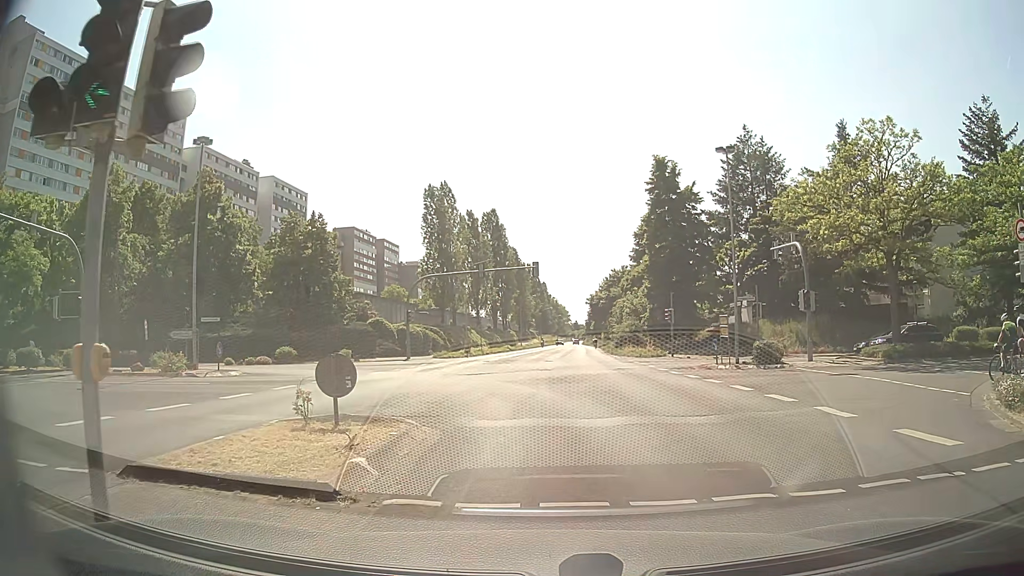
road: secondary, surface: asphalt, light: Day
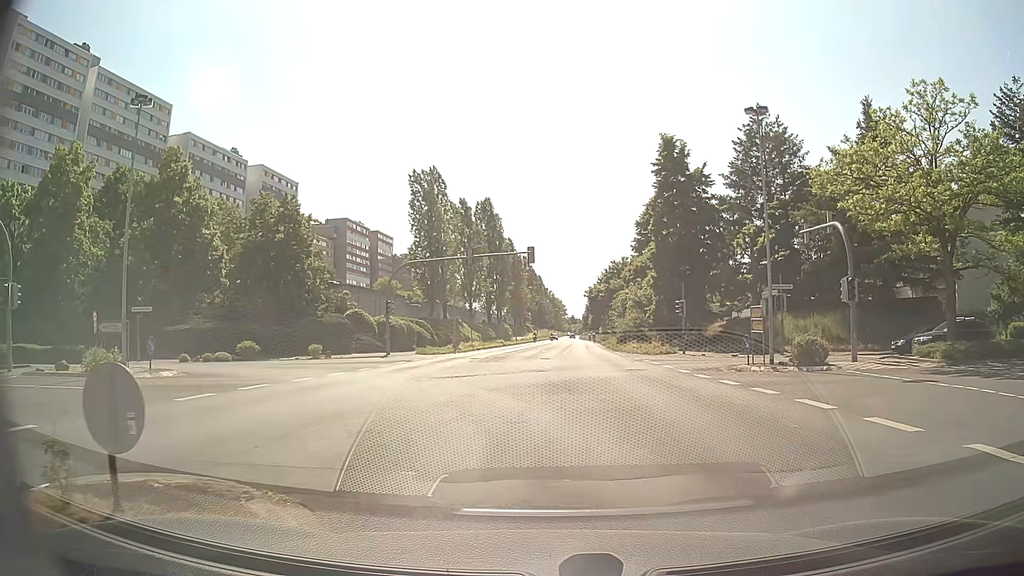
(-0.1, +5.2) m; +1°
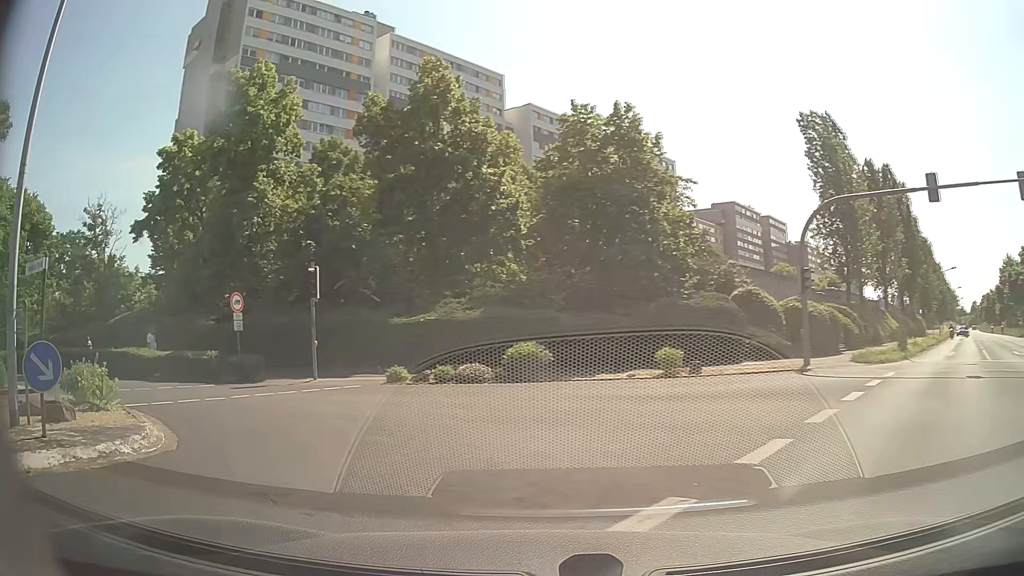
(-4.3, +18.1) m; -34°
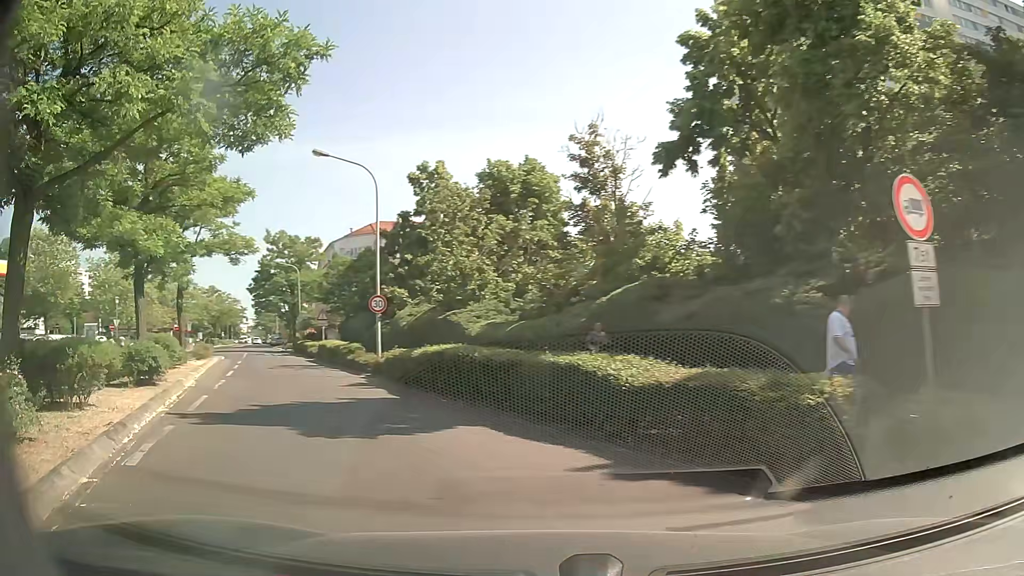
(-6.3, +14.0) m; -51°
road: tertiary
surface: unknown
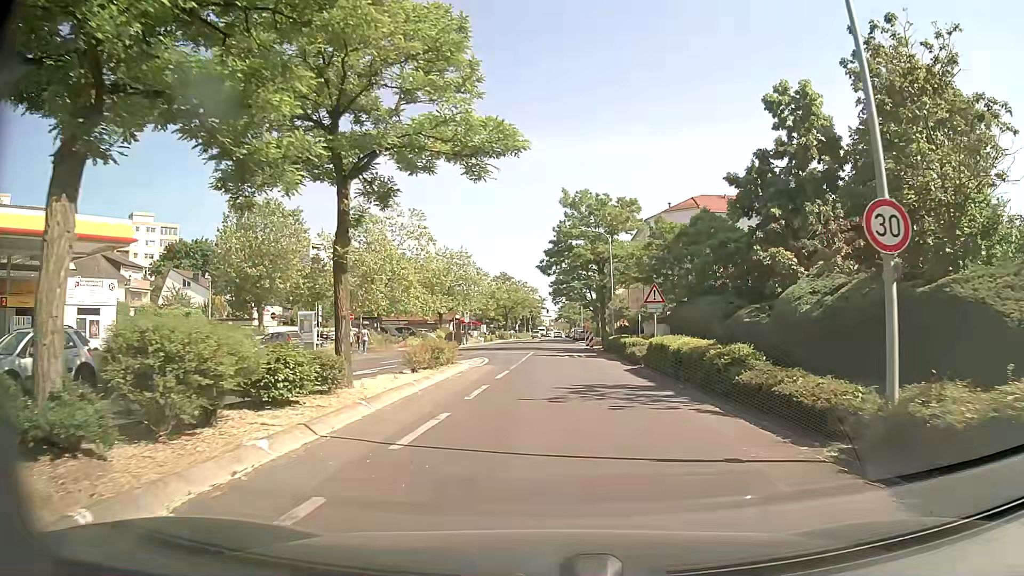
(-5.2, +15.4) m; -26°
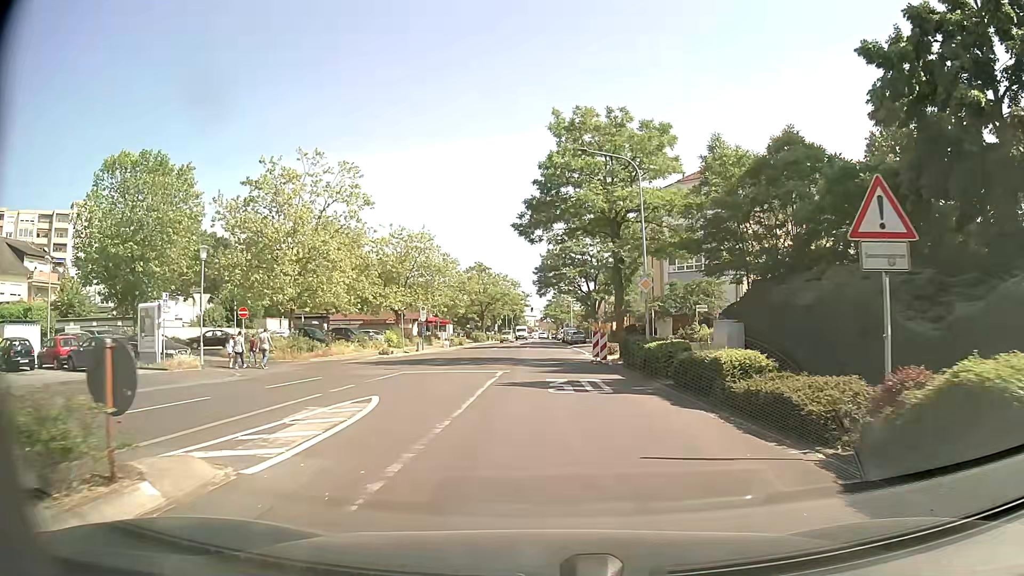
(+0.3, +18.2) m; +2°
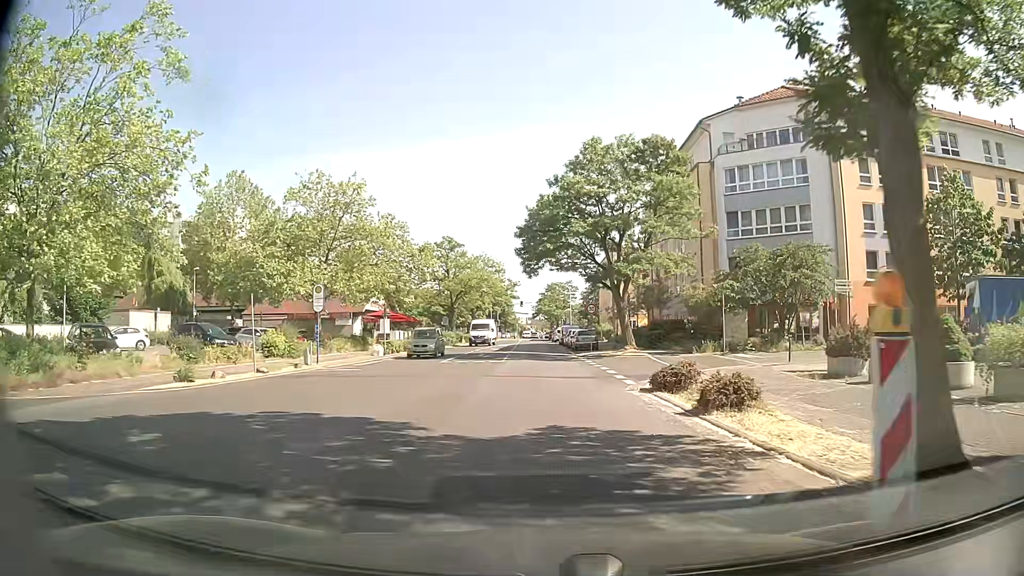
(+0.1, +24.1) m; 0°
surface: asphalt
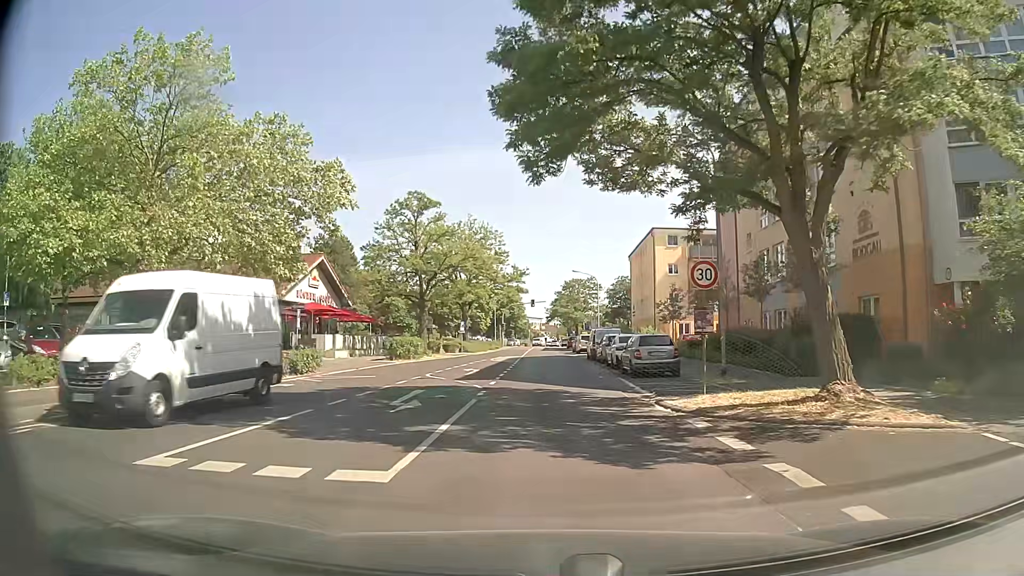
(-0.1, +24.4) m; -2°
(0, +10) (0, +20) (+1, +30) (+1, +40) (+1, +50) (+1, +60) (+2, +70) (+2, +80) (+2, +90) (+2, +100) m
